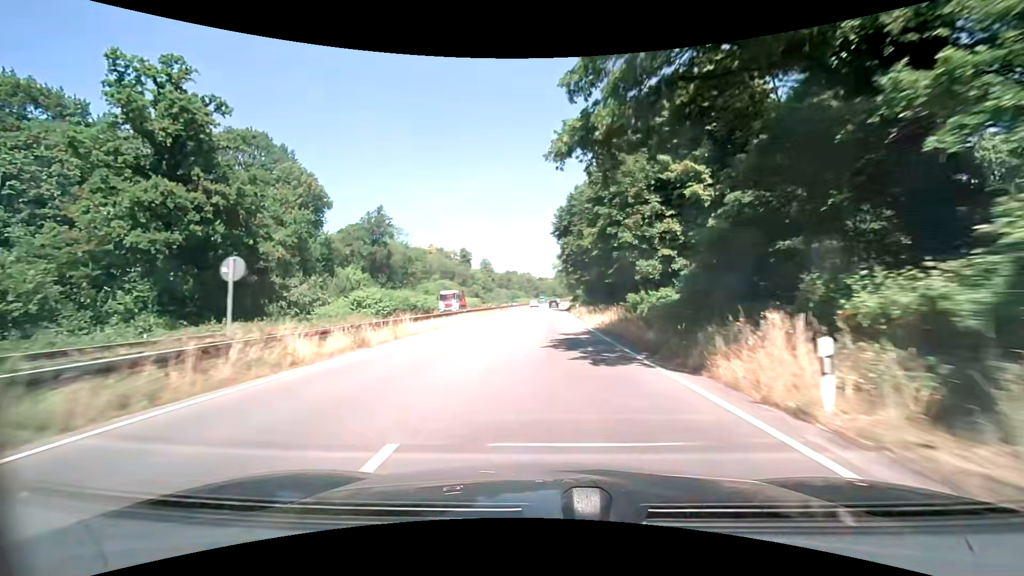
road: trunk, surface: asphalt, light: Day
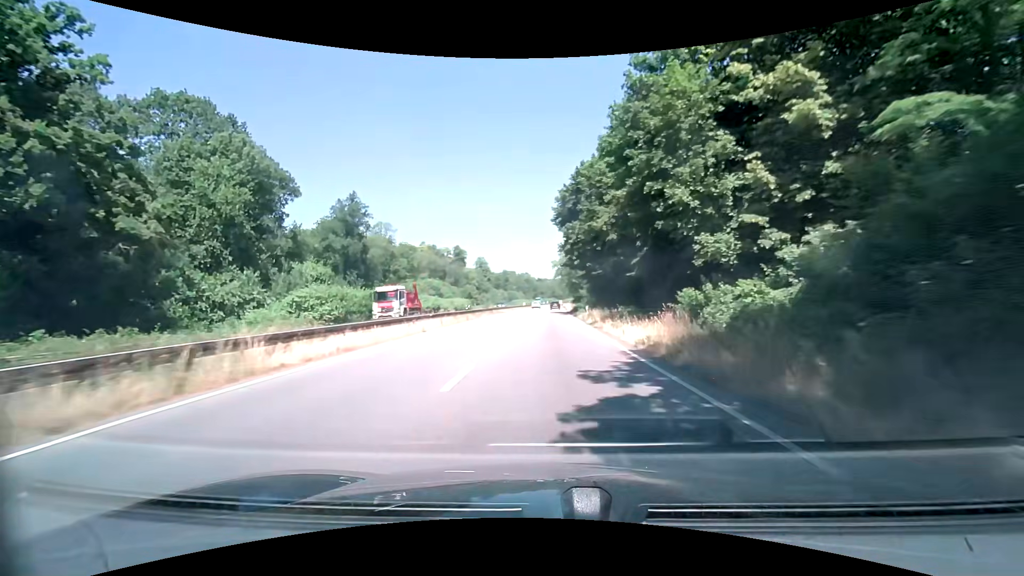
(0.0, +12.3) m; 0°
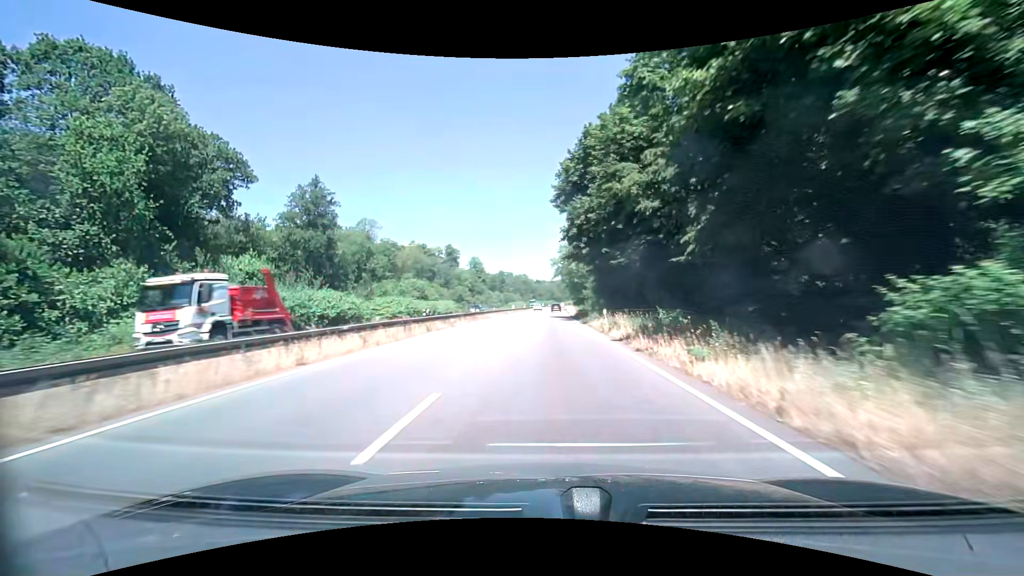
(+0.1, +12.3) m; 0°
(0, +10) (0, +20) (0, +30) (0, +40) (0, +50) (+1, +60) (+1, +70) (+1, +80) (+2, +90) (+2, +100) m
